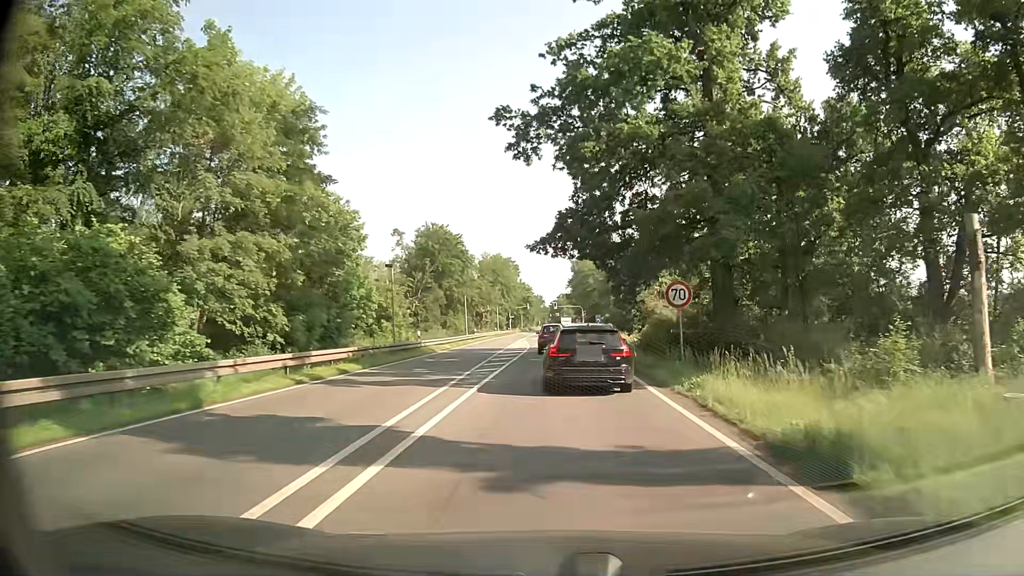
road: primary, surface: asphalt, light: Day
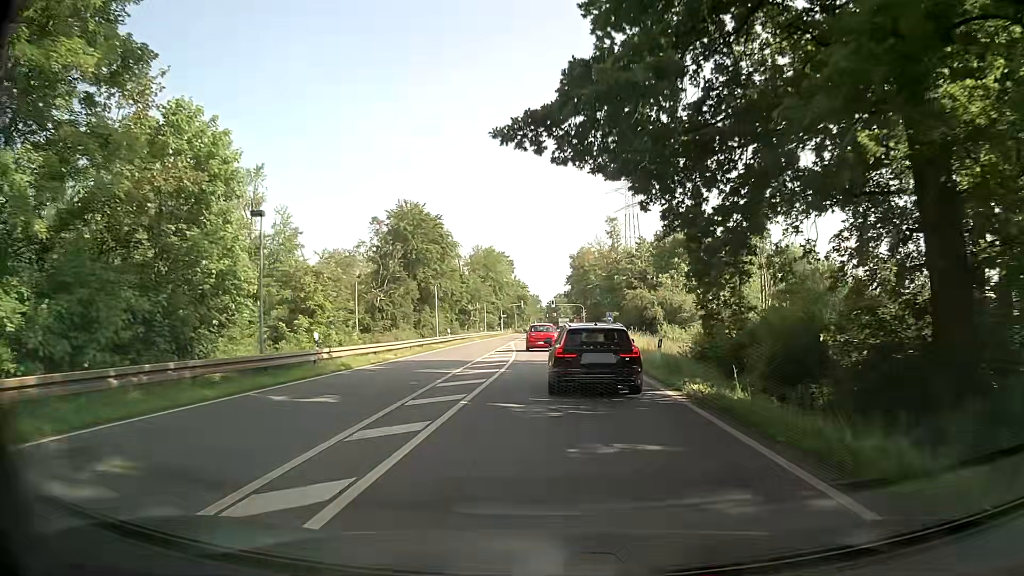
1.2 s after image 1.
(0.0, +16.6) m; 0°
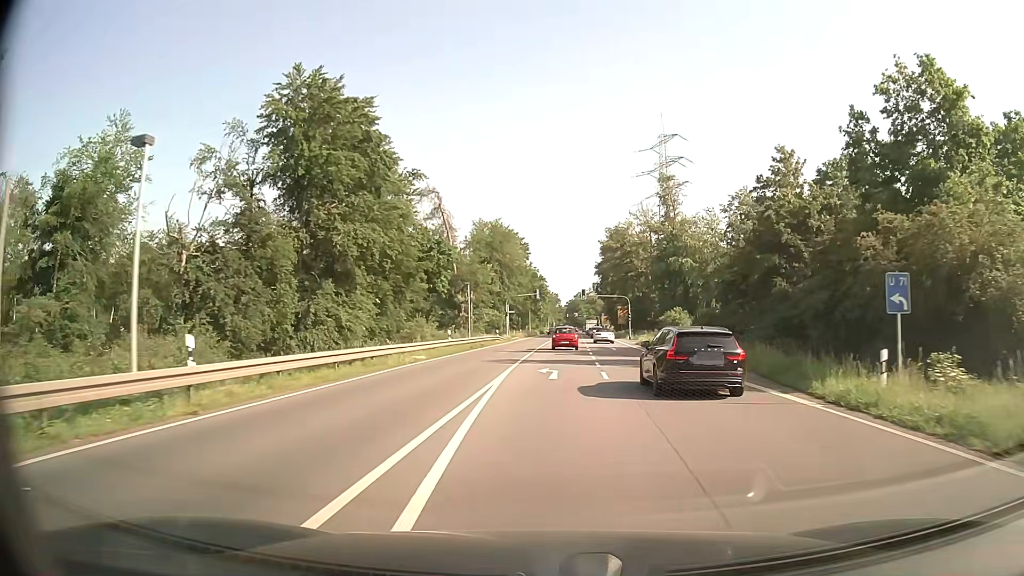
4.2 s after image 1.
(-1.1, +42.3) m; -1°
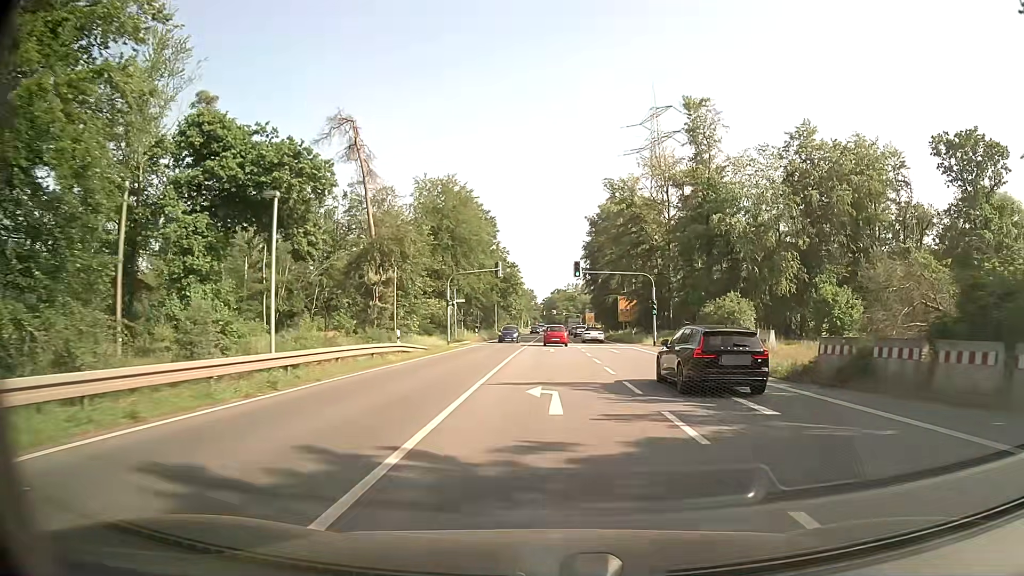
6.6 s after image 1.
(+0.6, +35.0) m; +2°
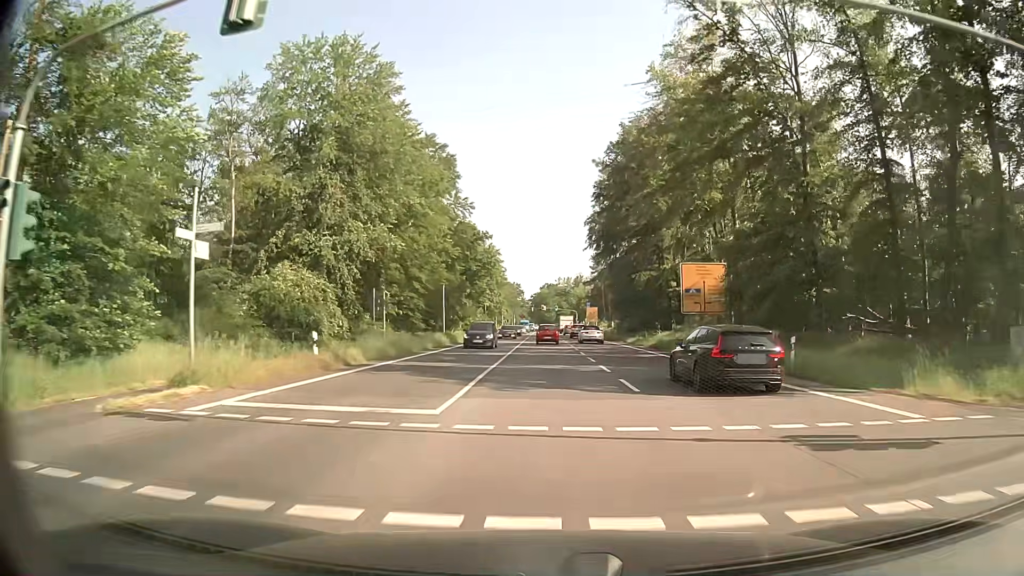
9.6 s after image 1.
(+0.2, +44.3) m; +1°
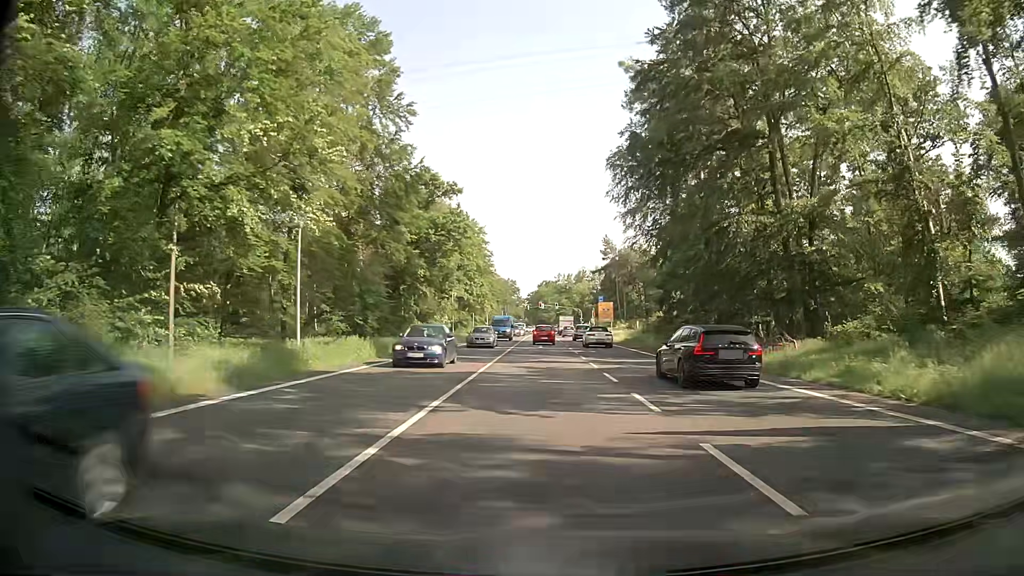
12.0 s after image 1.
(+0.1, +33.9) m; 0°
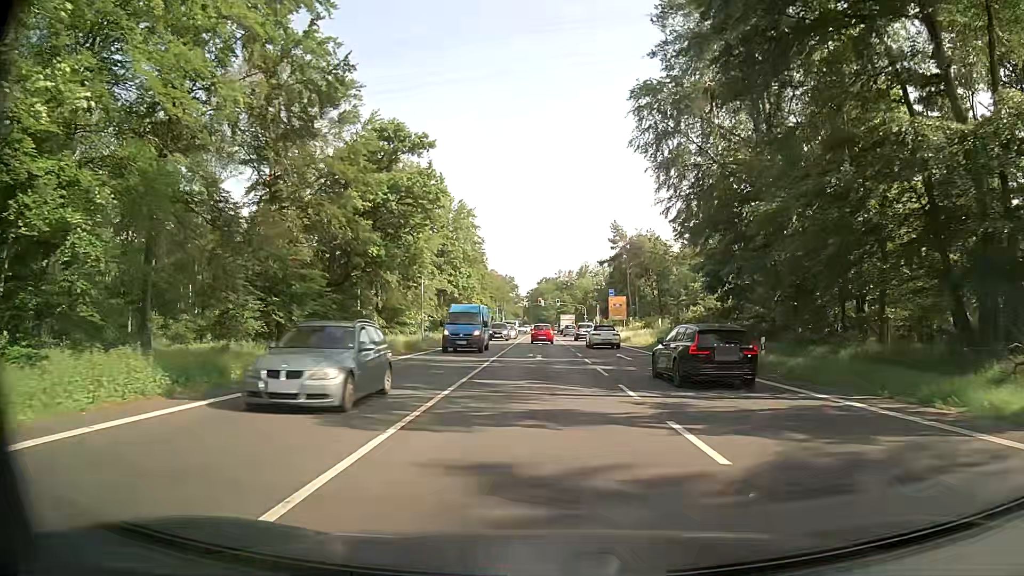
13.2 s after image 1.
(+0.1, +16.4) m; 0°
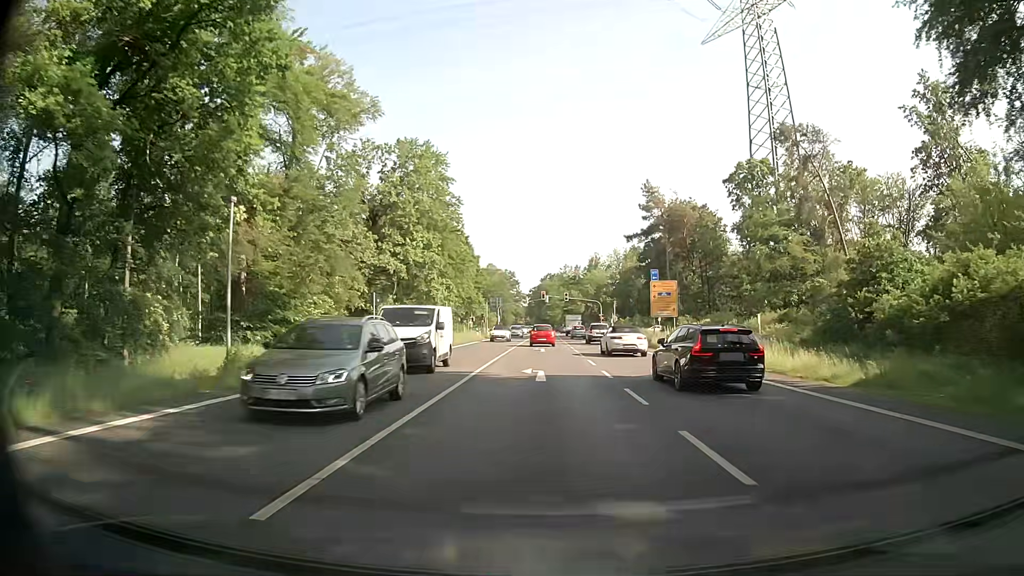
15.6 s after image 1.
(-0.1, +31.2) m; 0°
